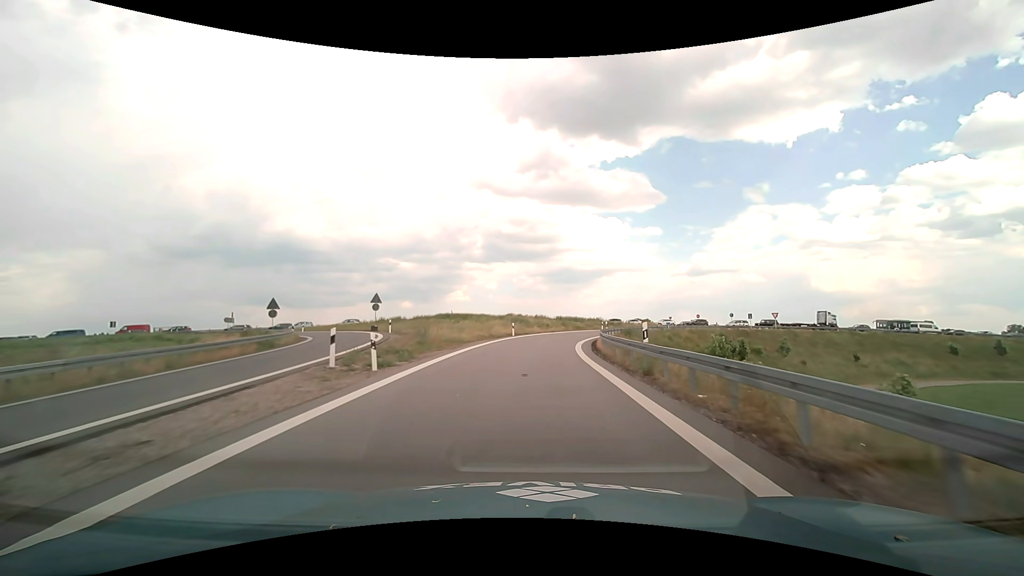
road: motorway_link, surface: asphalt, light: Day
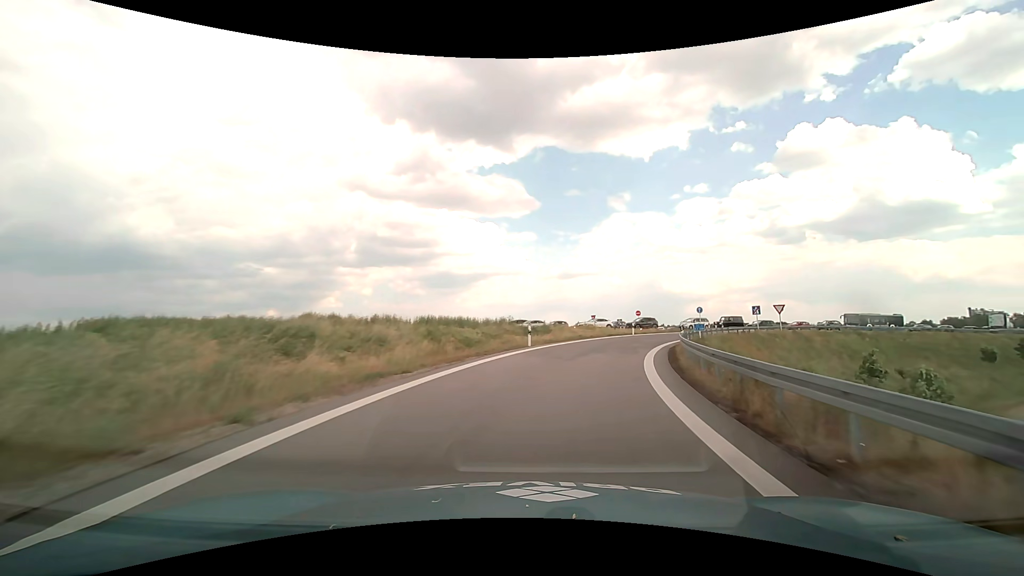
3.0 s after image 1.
(+2.9, +41.2) m; +13°
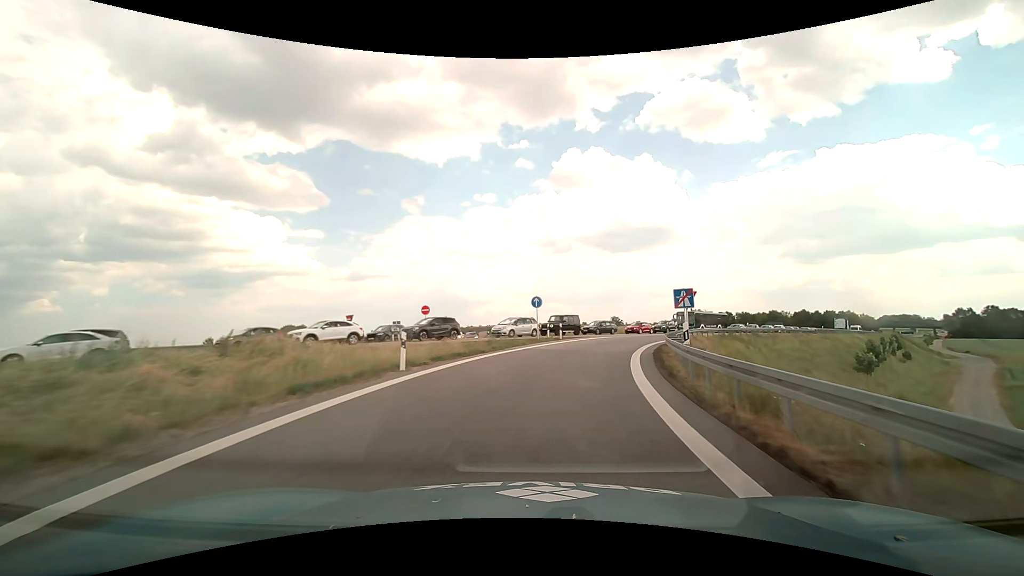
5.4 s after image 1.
(+6.5, +31.5) m; +24°
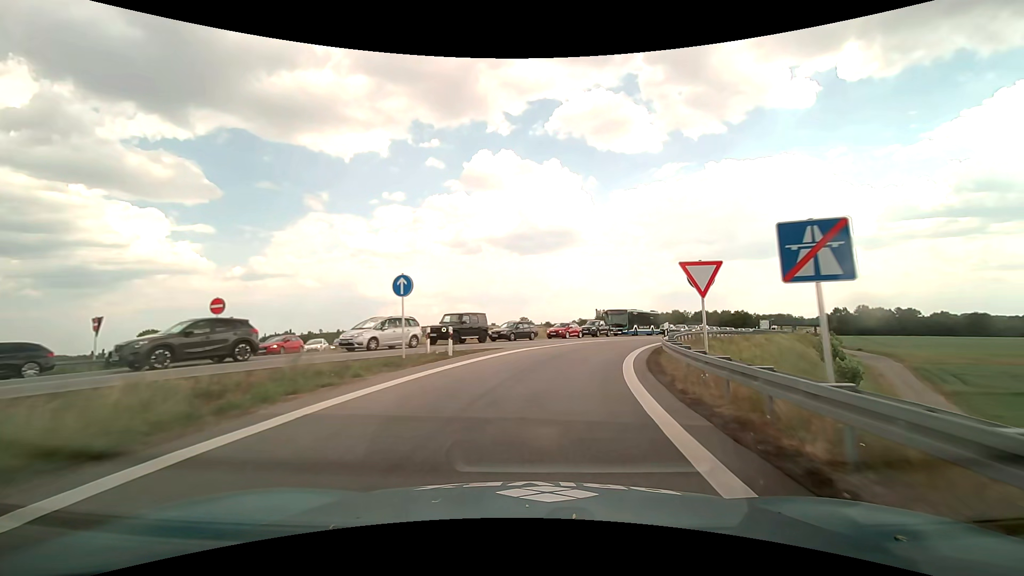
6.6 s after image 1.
(+1.4, +15.6) m; +10°
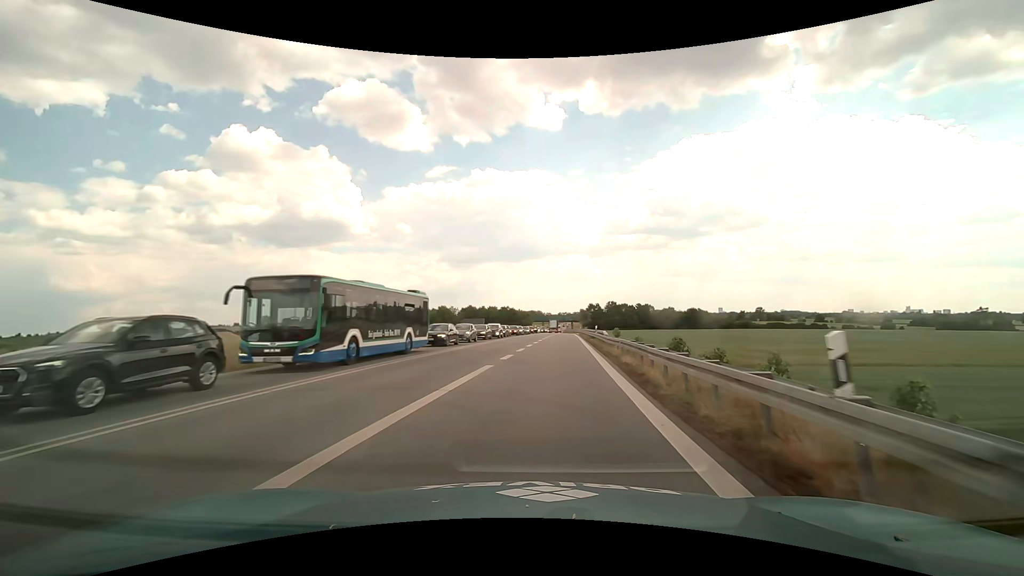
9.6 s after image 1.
(+9.0, +38.6) m; +26°
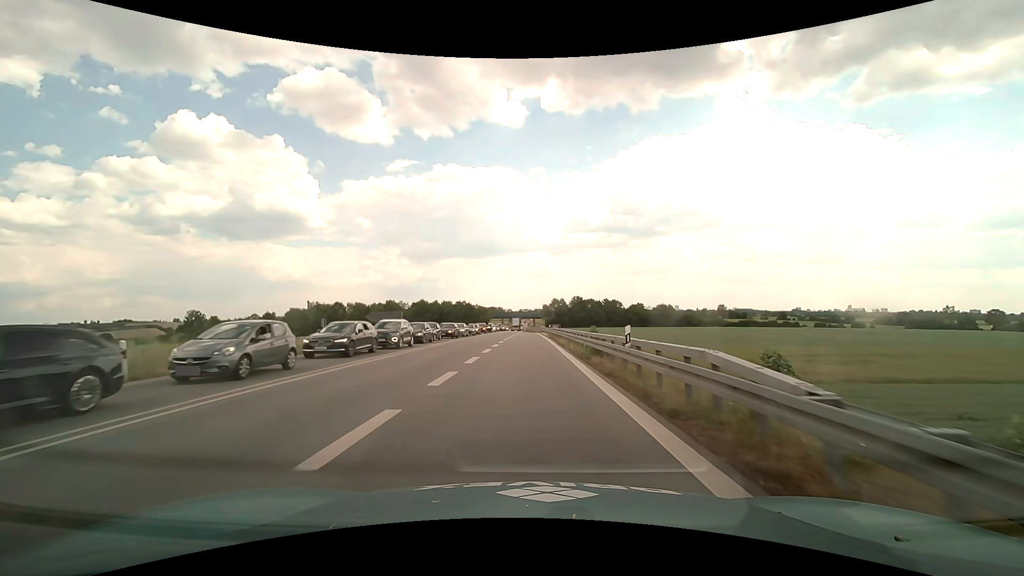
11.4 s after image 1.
(+1.7, +26.3) m; +5°
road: trunk
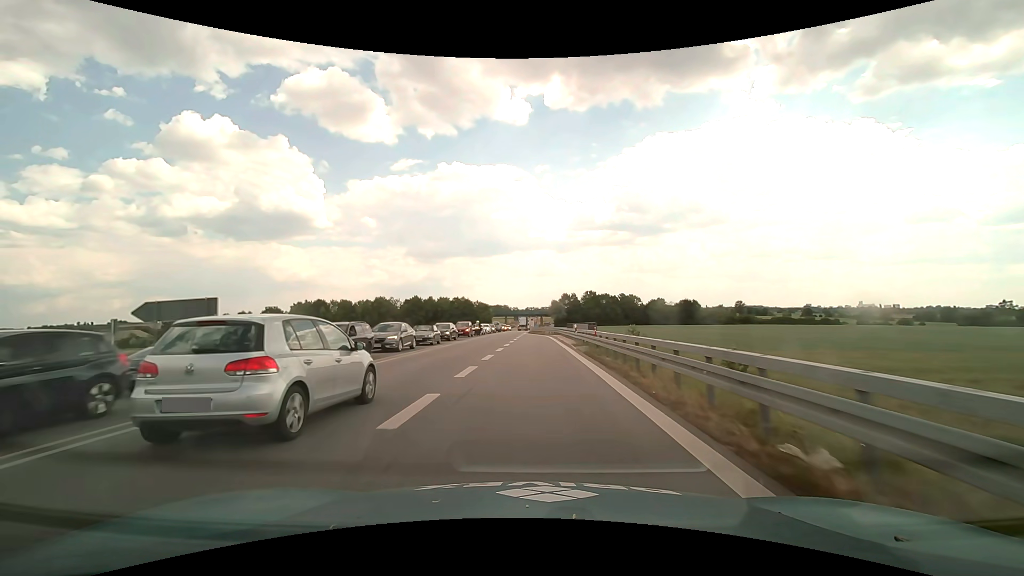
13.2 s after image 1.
(0.0, +28.4) m; 0°
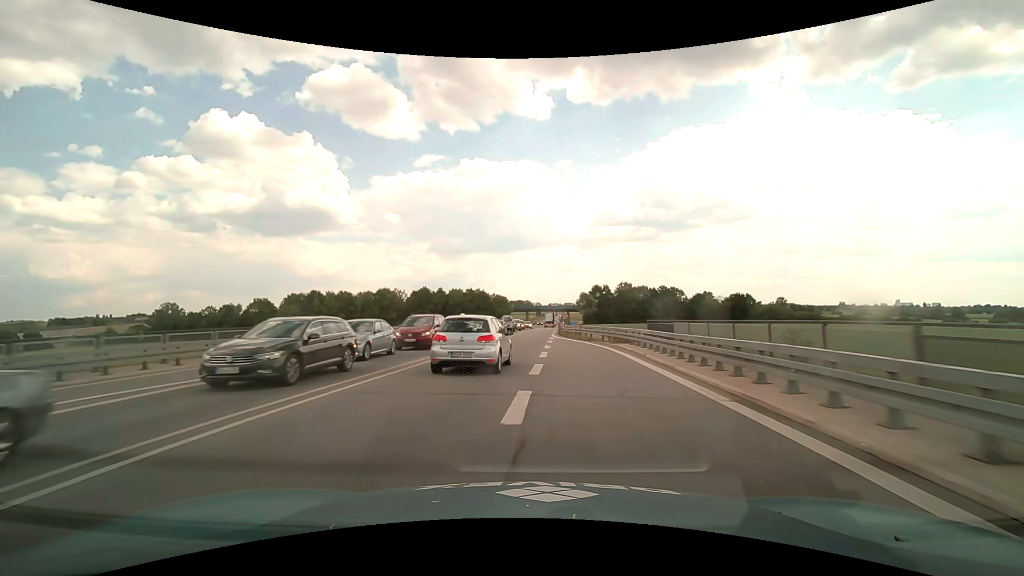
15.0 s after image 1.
(-0.8, +29.9) m; -3°
(0, +10) (0, +20) (0, +30) (0, +40) (+1, +50) (+1, +60) (+2, +70) (+2, +80) (+3, +90) (+4, +100) m
